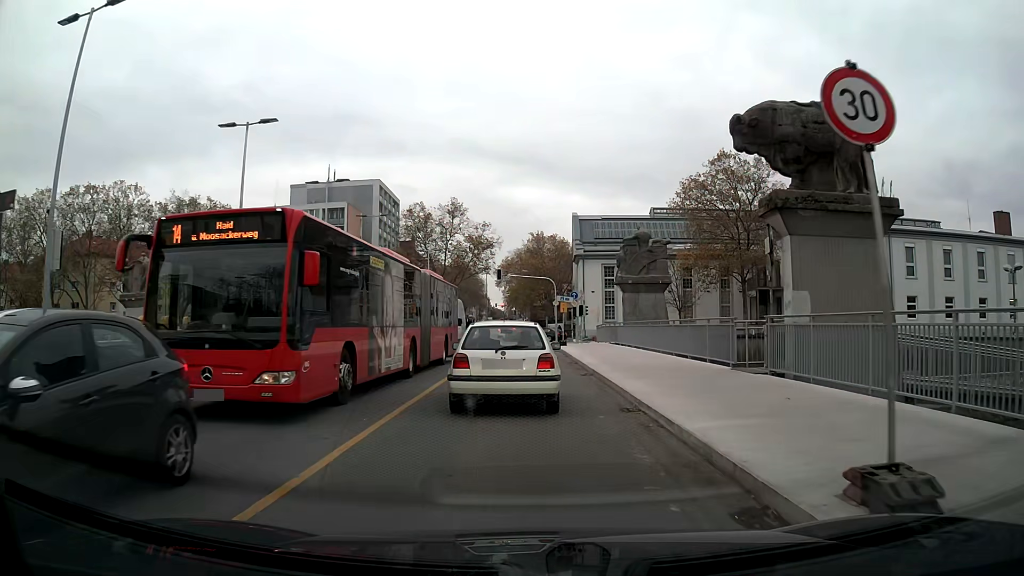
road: secondary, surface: asphalt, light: Day
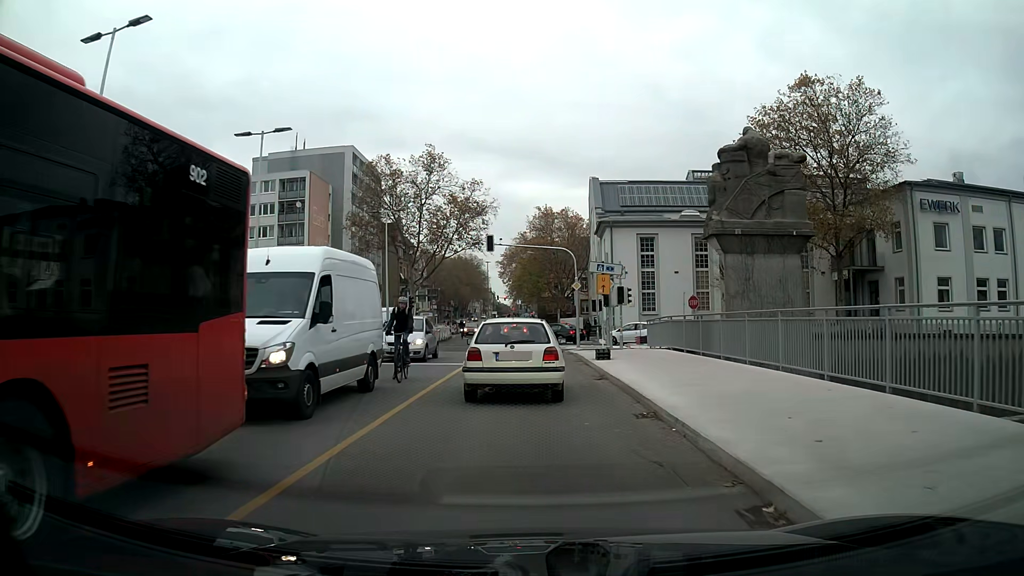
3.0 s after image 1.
(-0.2, +20.1) m; -1°
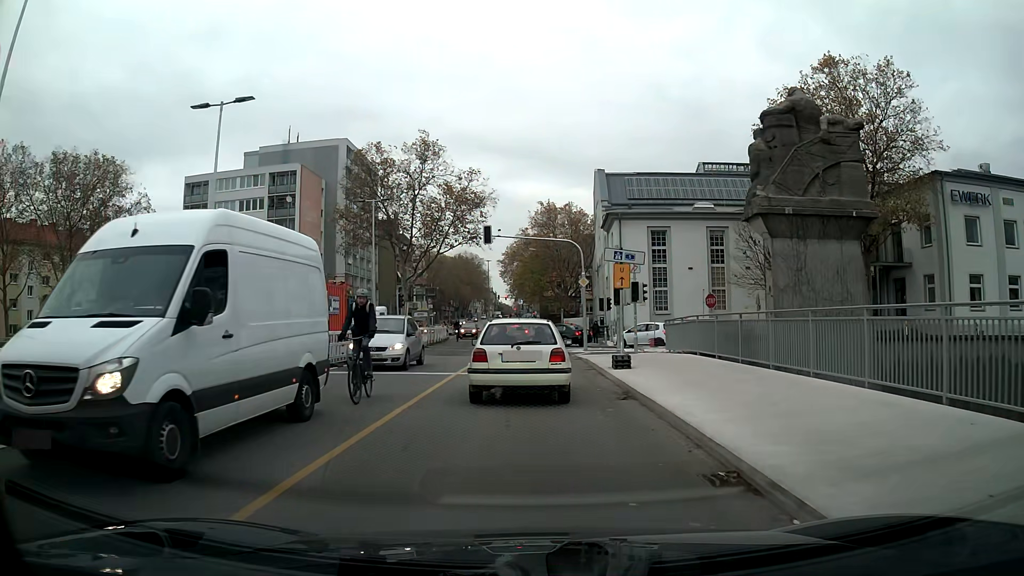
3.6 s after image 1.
(0.0, +3.9) m; 0°
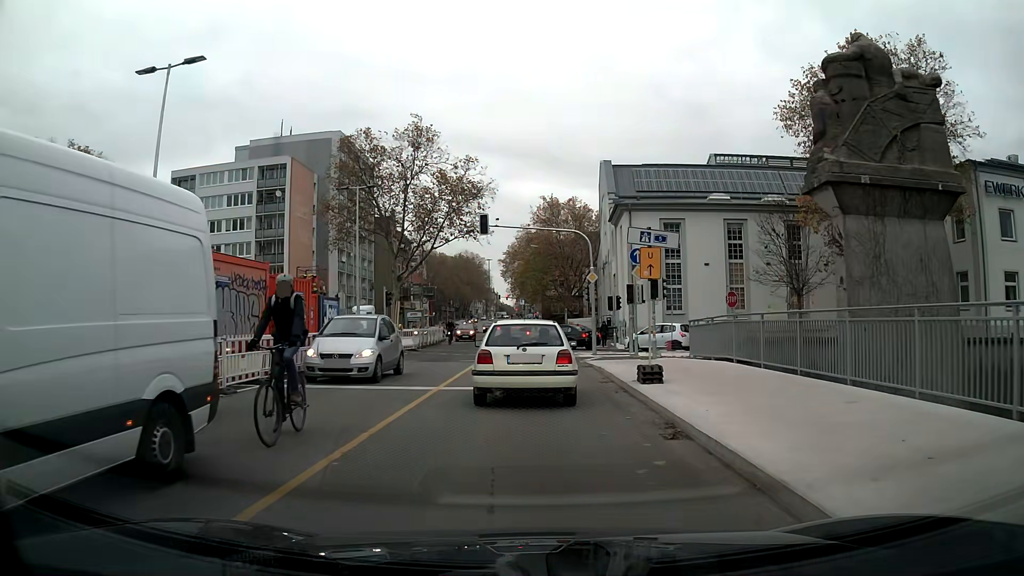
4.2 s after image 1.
(0.0, +3.9) m; 0°
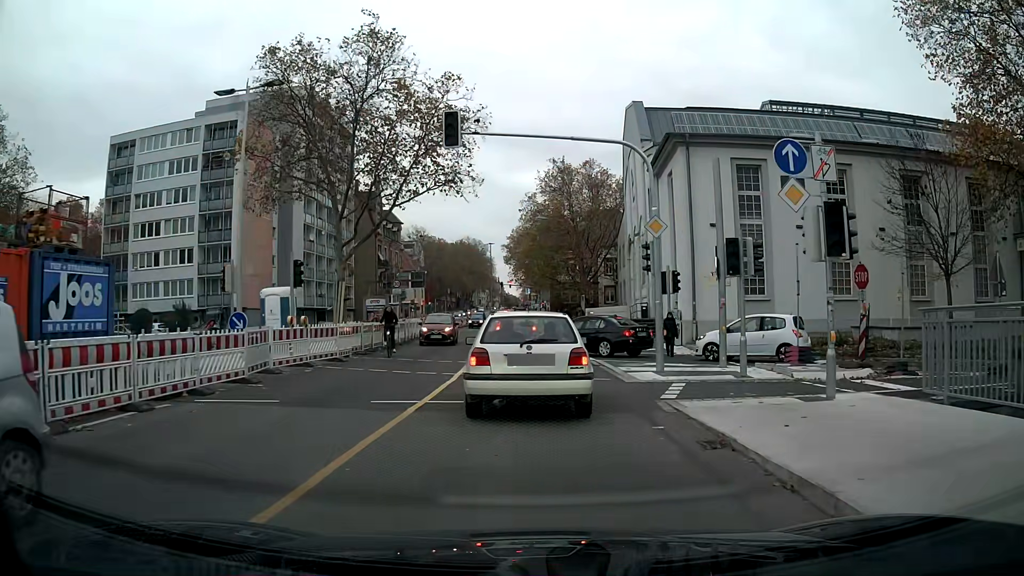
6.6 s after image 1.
(0.0, +14.4) m; 0°
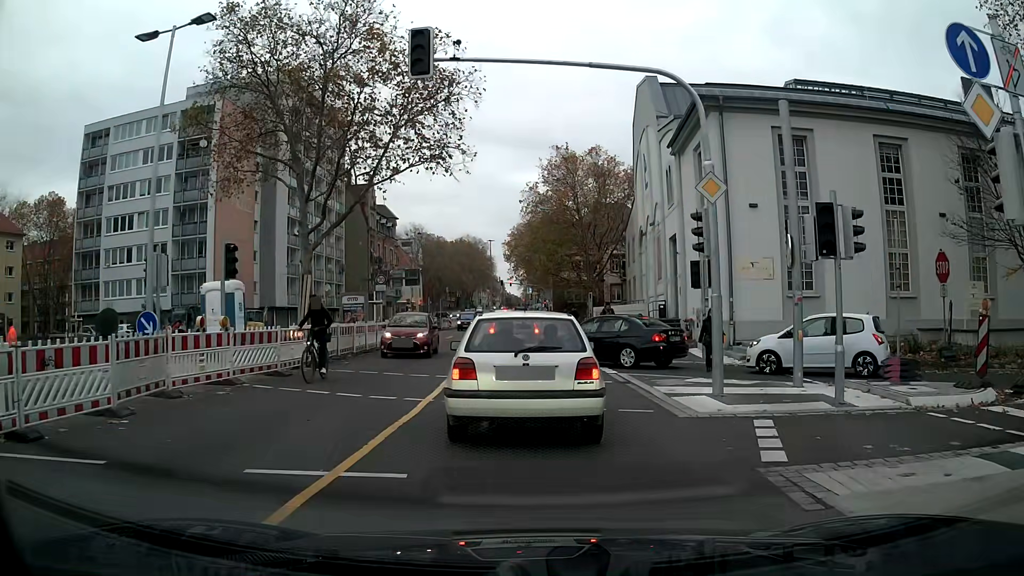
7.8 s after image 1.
(0.0, +4.8) m; 0°
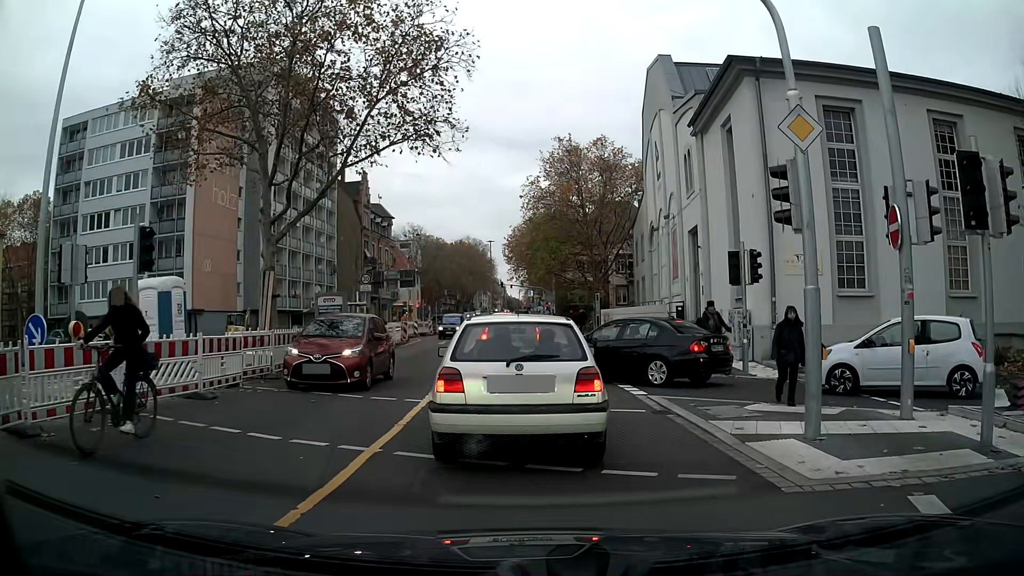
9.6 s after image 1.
(0.0, +3.9) m; 0°
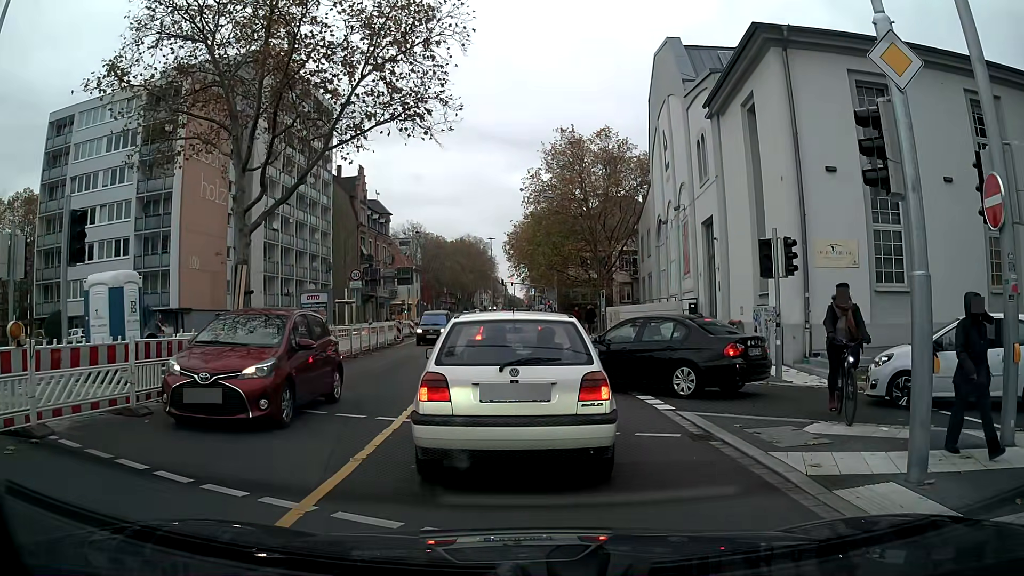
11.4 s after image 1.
(0.0, +2.2) m; 0°
(0, +10) (0, +20) (-1, +30) (-1, +40) (-1, +50) (-1, +60) (-1, +70) (-1, +80) (-1, +90) (-1, +100) m
